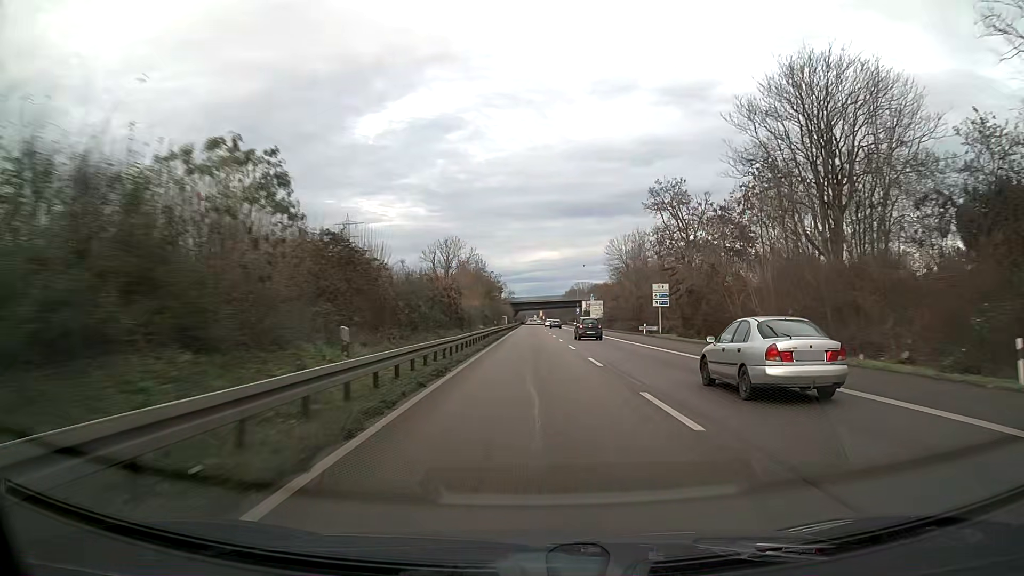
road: trunk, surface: asphalt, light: Day
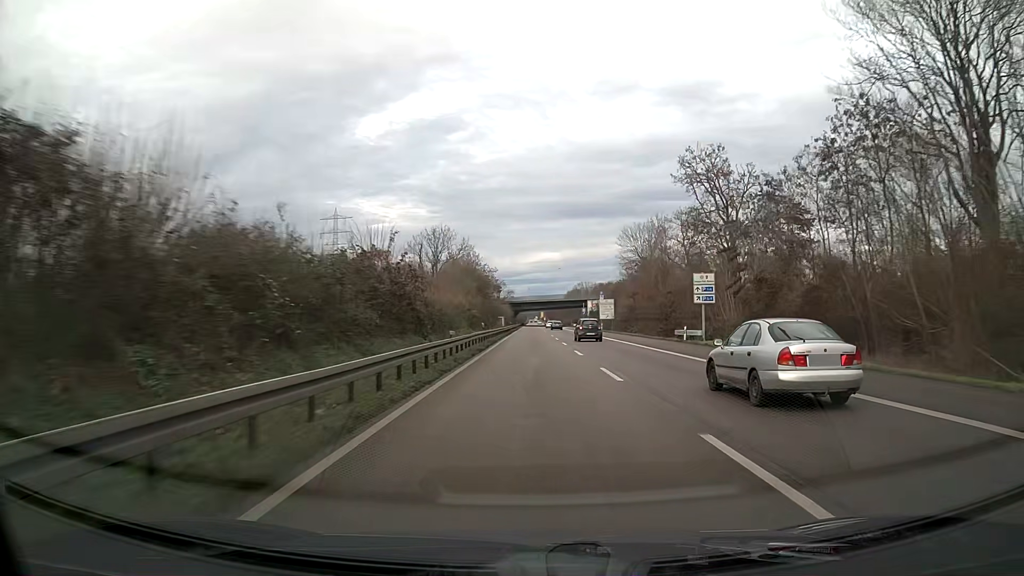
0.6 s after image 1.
(0.0, +15.8) m; 0°
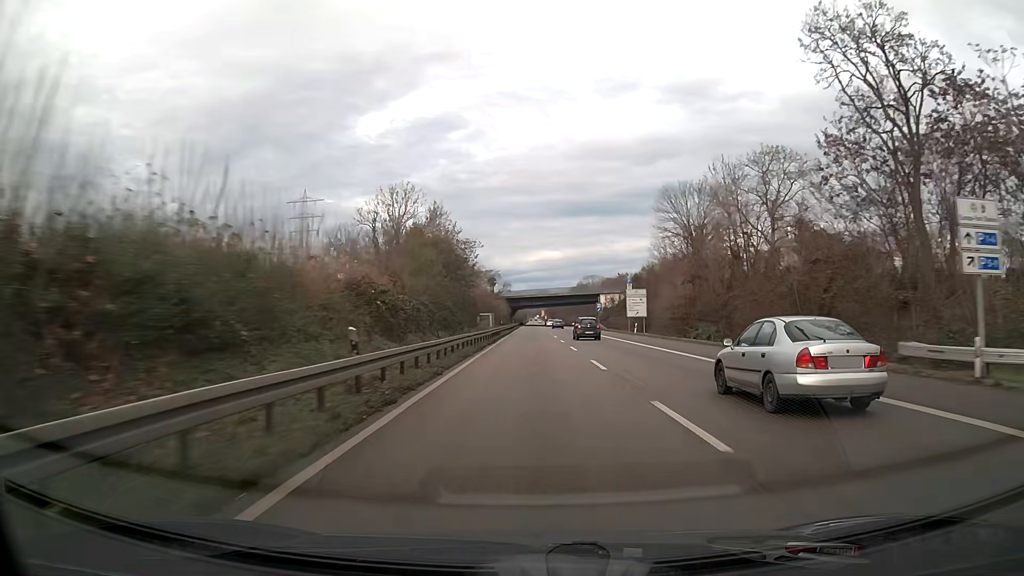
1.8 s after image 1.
(0.0, +31.5) m; 0°
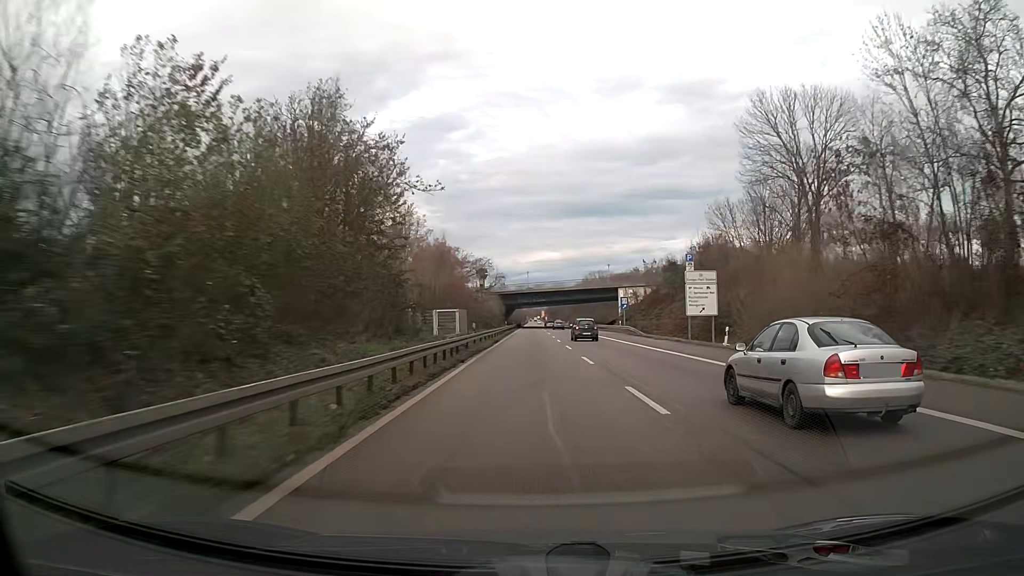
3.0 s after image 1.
(0.0, +31.4) m; 0°
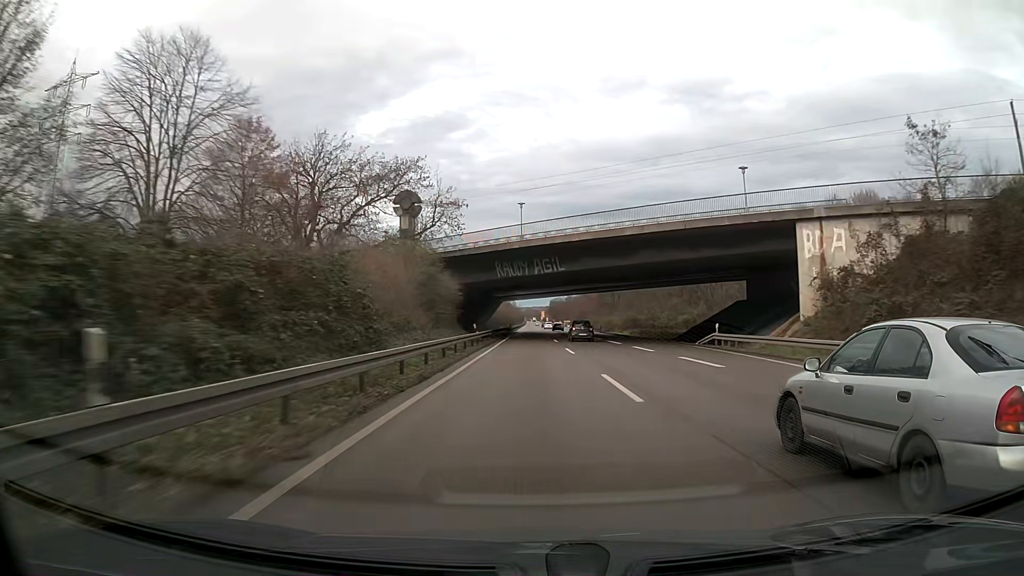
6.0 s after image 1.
(0.0, +78.3) m; 0°
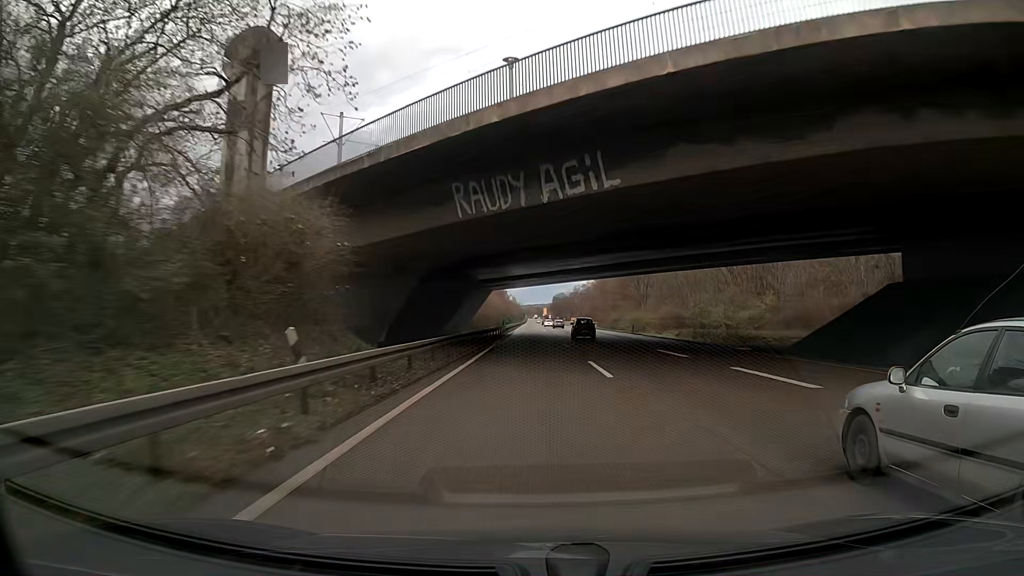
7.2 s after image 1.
(0.0, +31.3) m; 0°
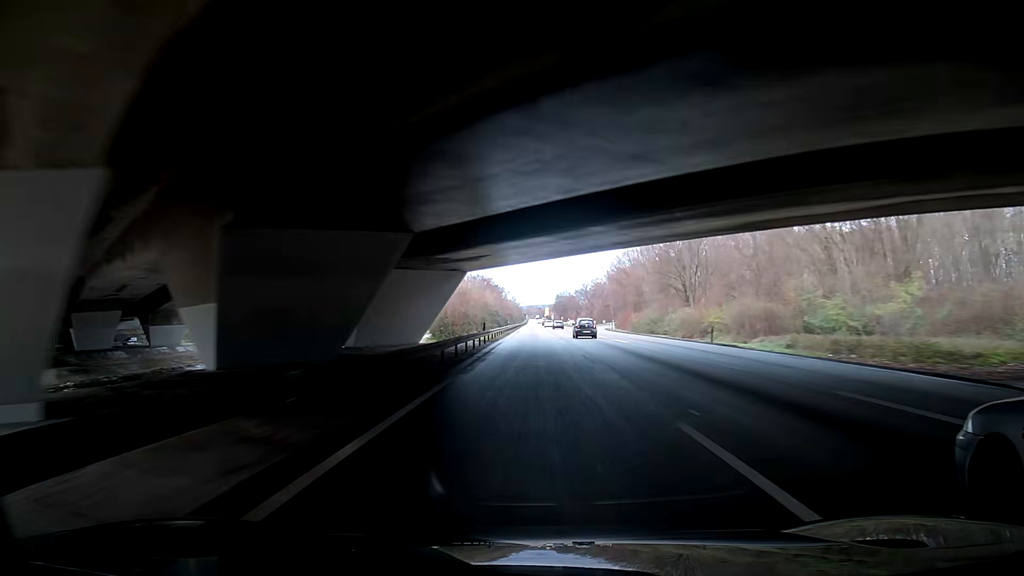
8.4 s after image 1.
(+0.2, +31.3) m; +1°
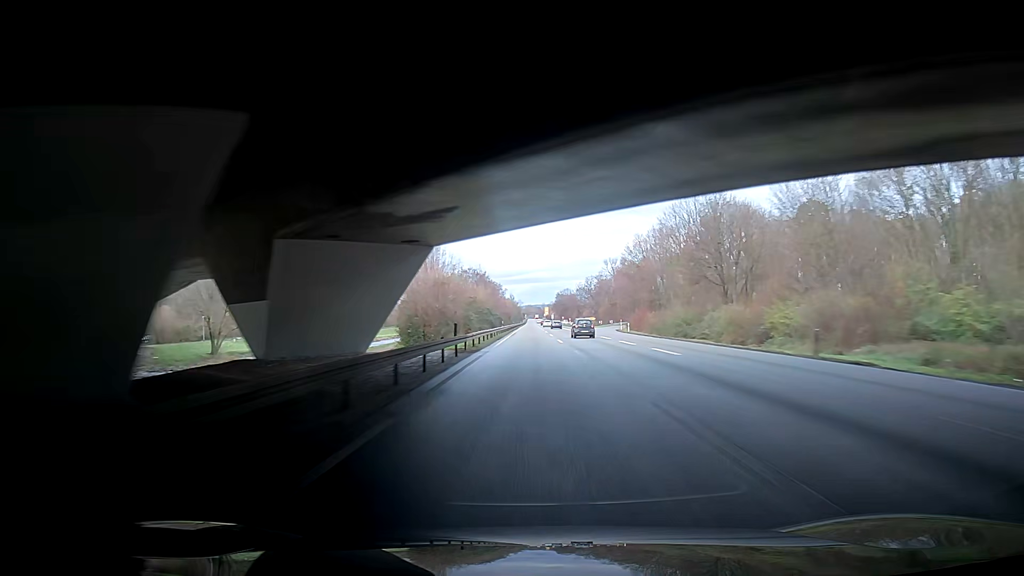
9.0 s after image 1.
(0.0, +15.6) m; 0°
(0, +10) (0, +20) (0, +30) (0, +40) (0, +50) (0, +60) (0, +70) (0, +80) (-1, +90) (-1, +100) m
